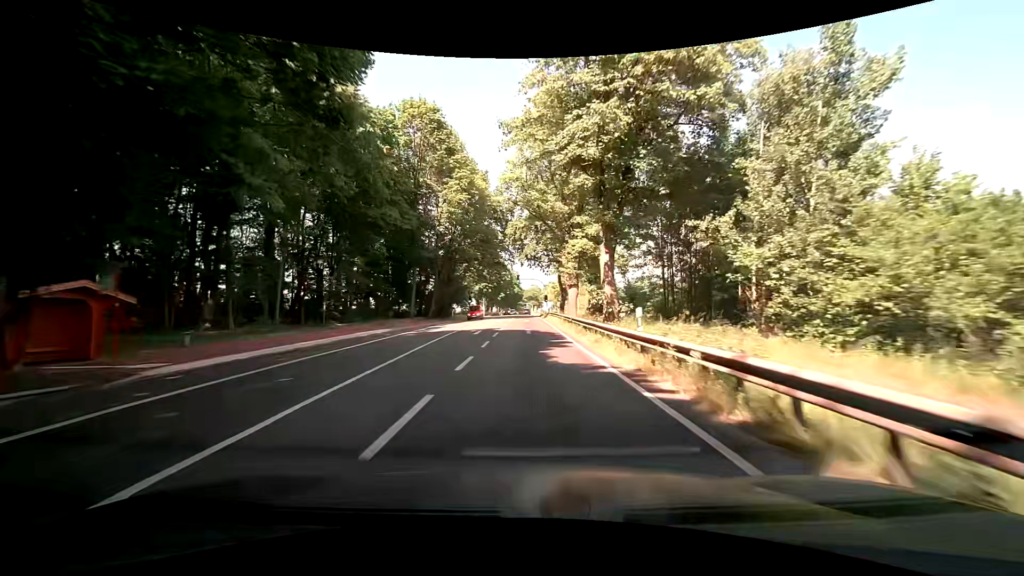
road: primary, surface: asphalt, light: Day
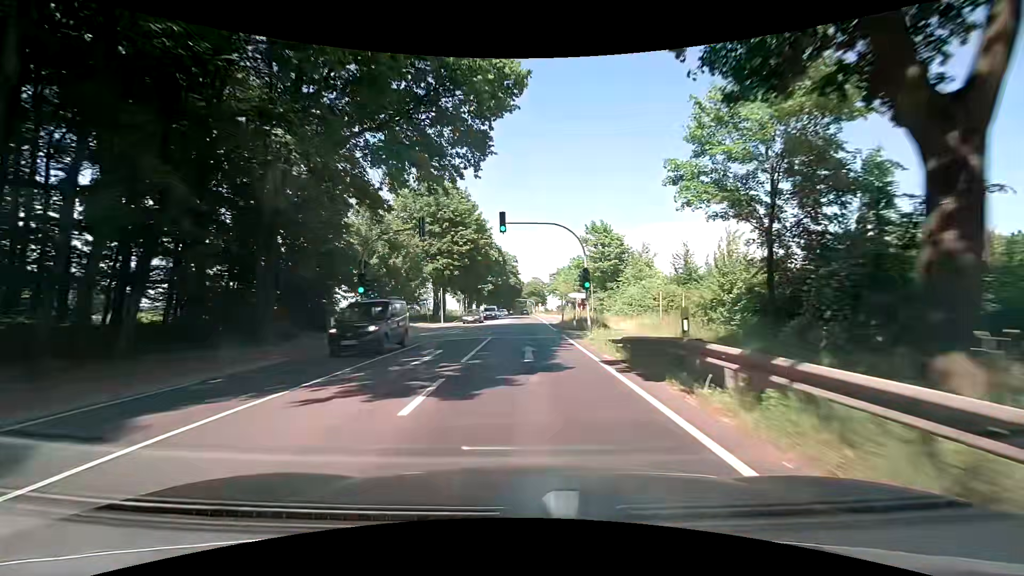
(+0.2, +52.4) m; 0°
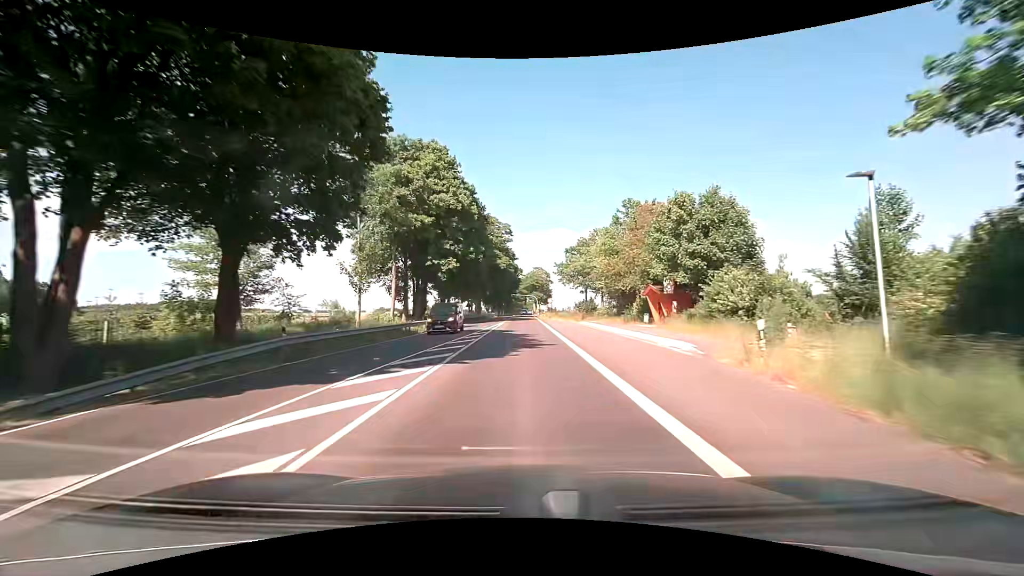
(+0.3, +51.2) m; 0°
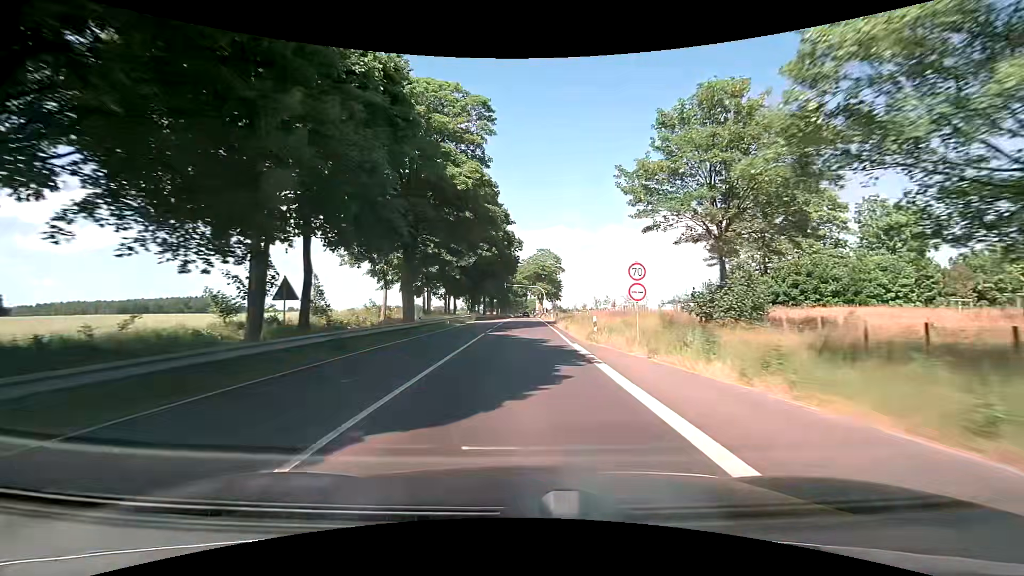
(-0.1, +51.5) m; 0°
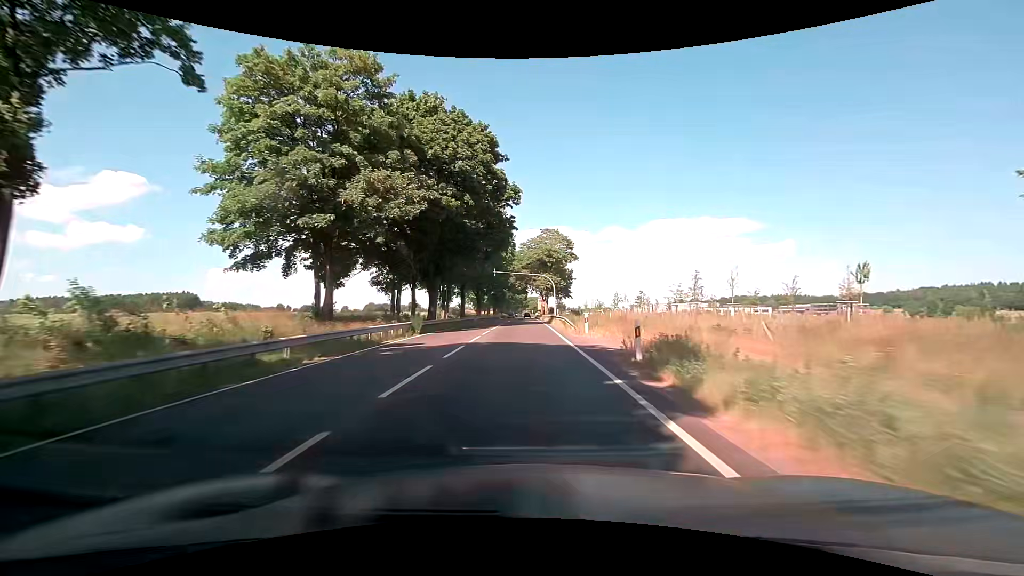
(0.0, +32.0) m; 0°
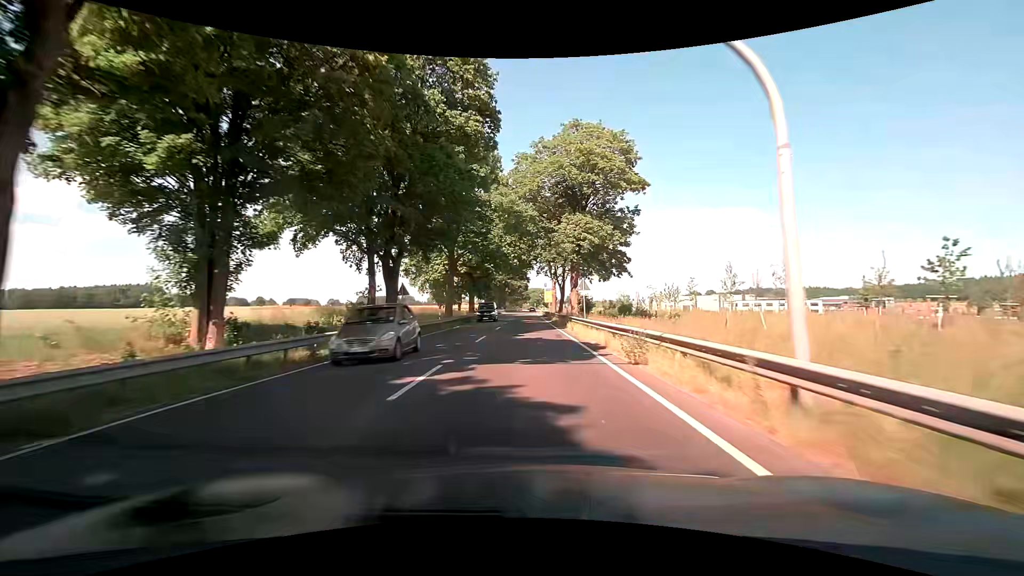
(+0.1, +54.9) m; +1°
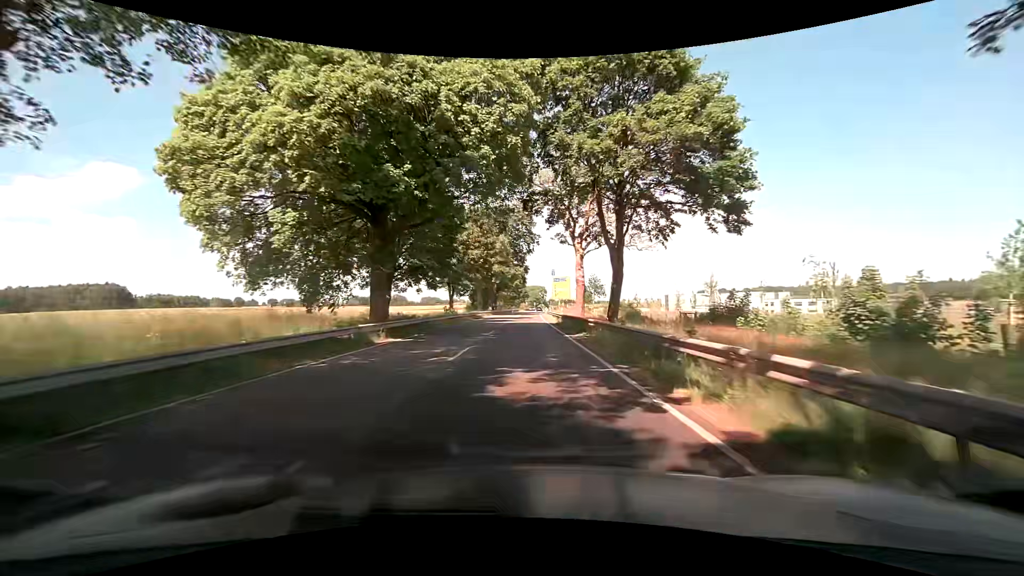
(-0.1, +43.0) m; 0°
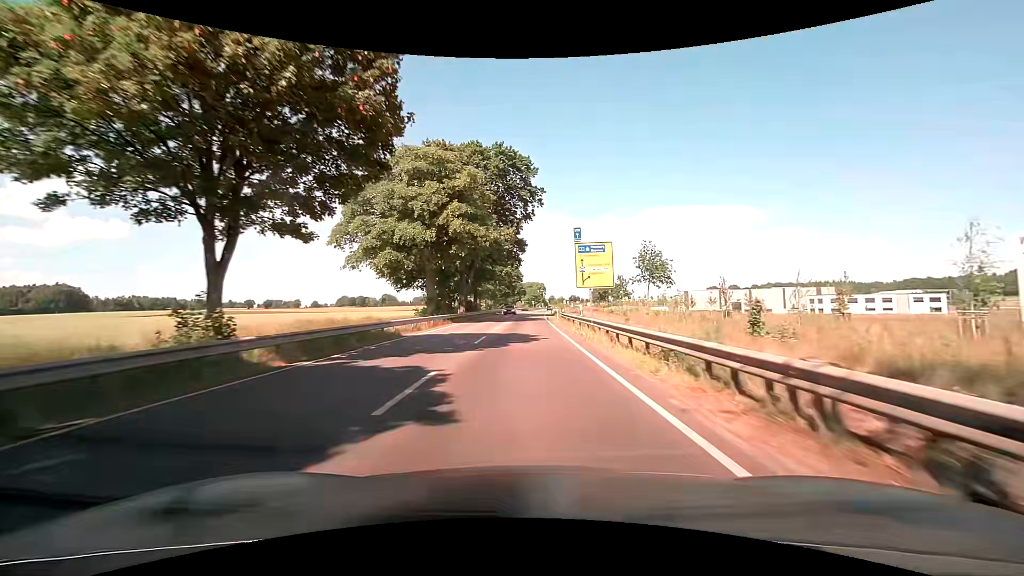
(+0.1, +42.1) m; 0°
(0, +10) (0, +20) (0, +30) (0, +40) (0, +50) (+1, +60) (+1, +70) (+1, +80) (+2, +90) (+2, +100) m
